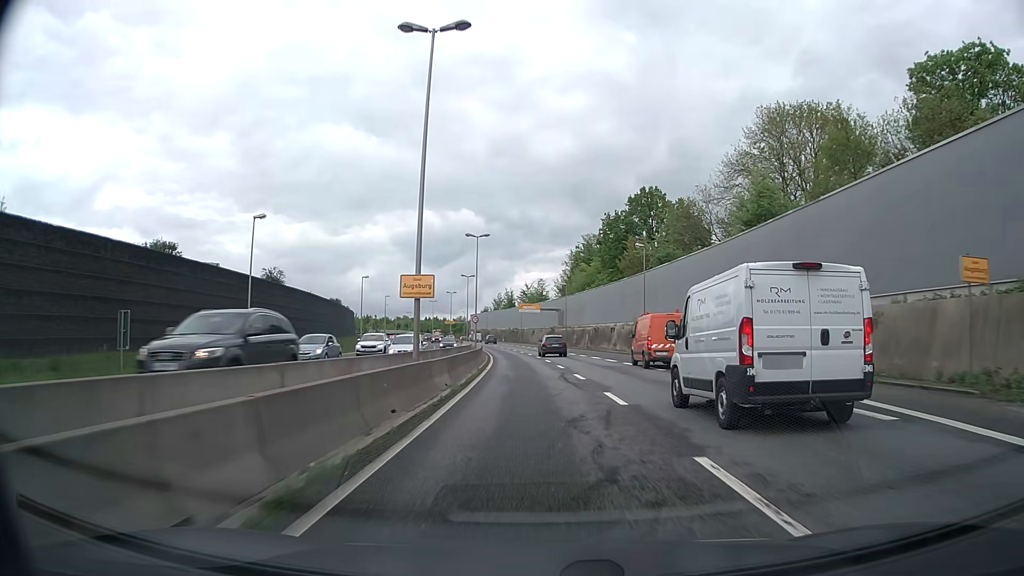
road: trunk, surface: asphalt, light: Day
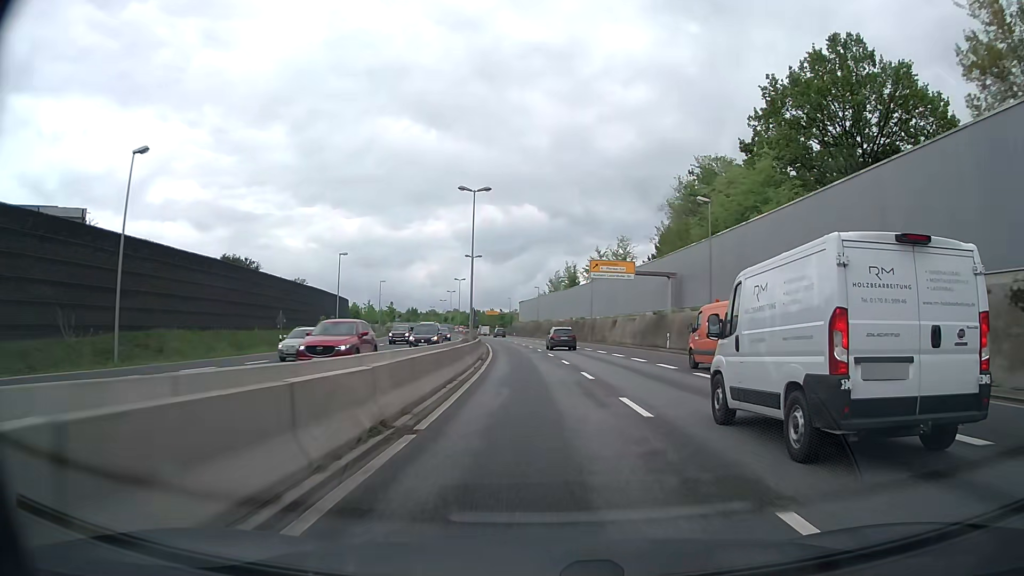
(-2.5, +56.5) m; -5°
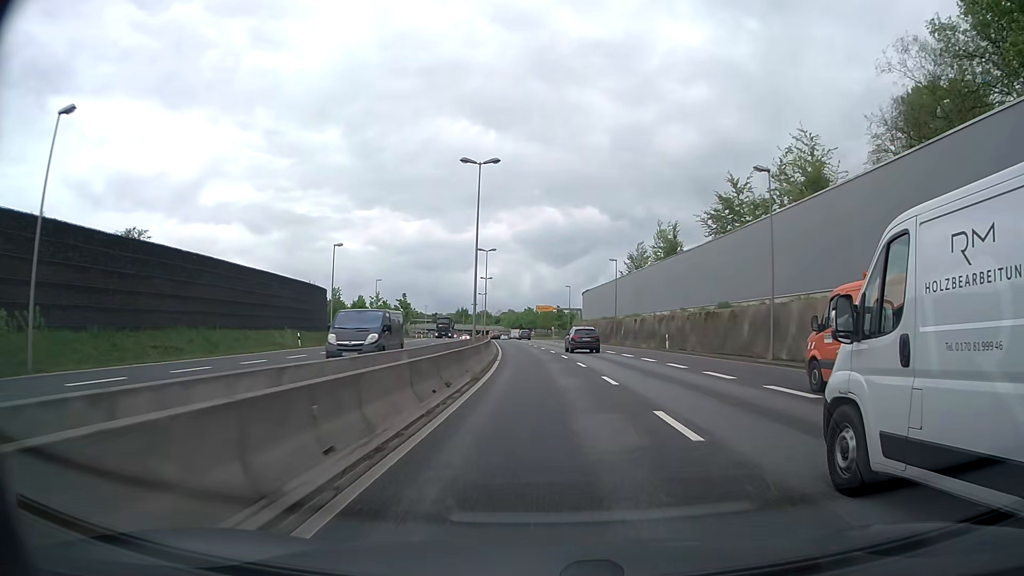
(-1.9, +47.3) m; -5°
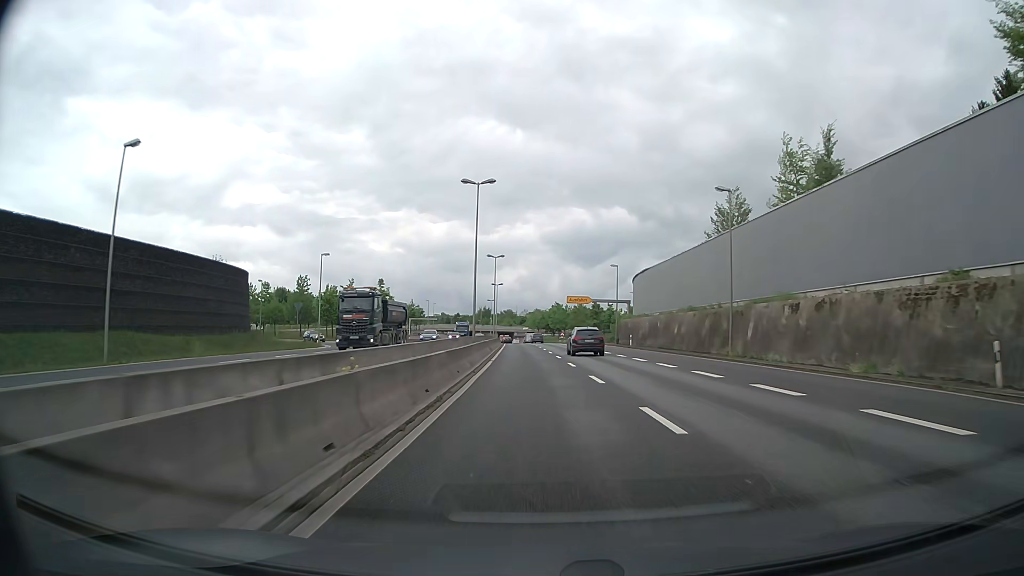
(-0.7, +35.2) m; -2°
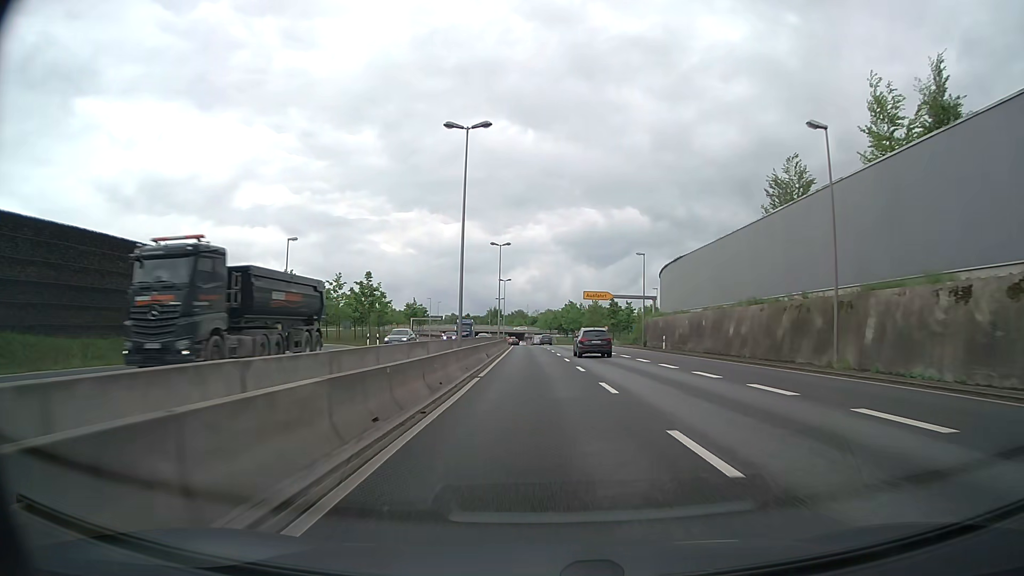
(-0.1, +11.6) m; -1°
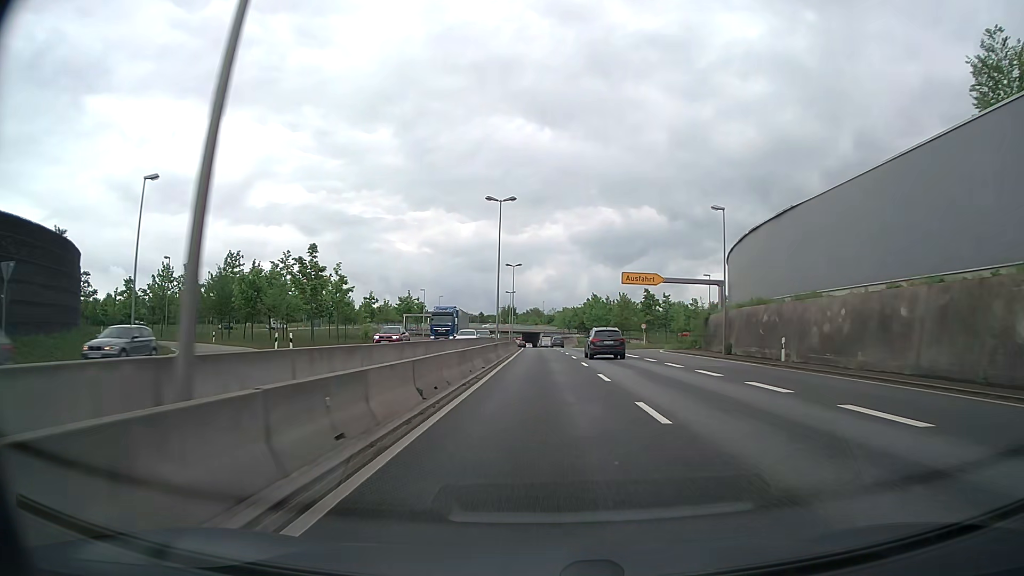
(-0.4, +23.1) m; -2°
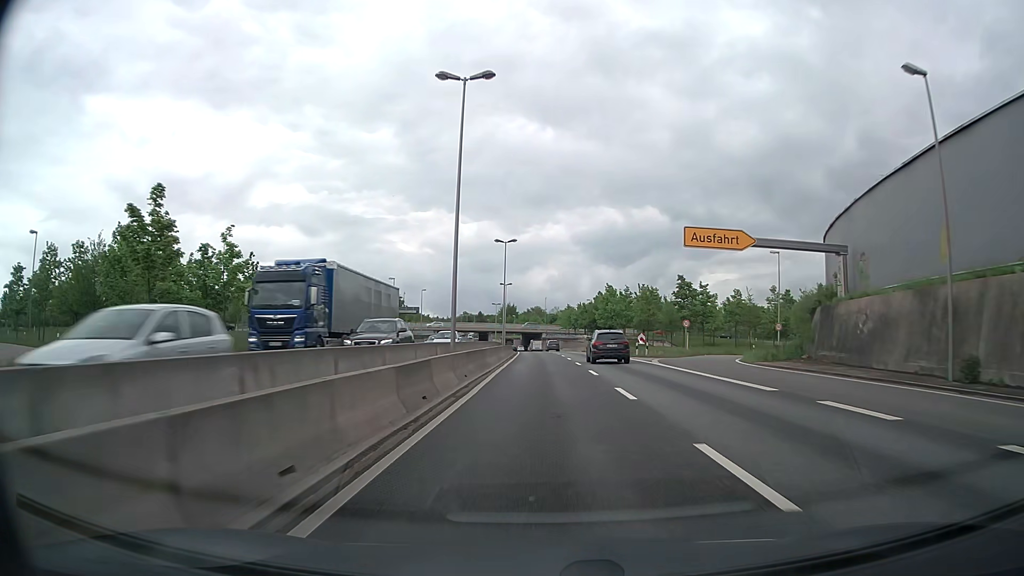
(-0.1, +22.9) m; 0°
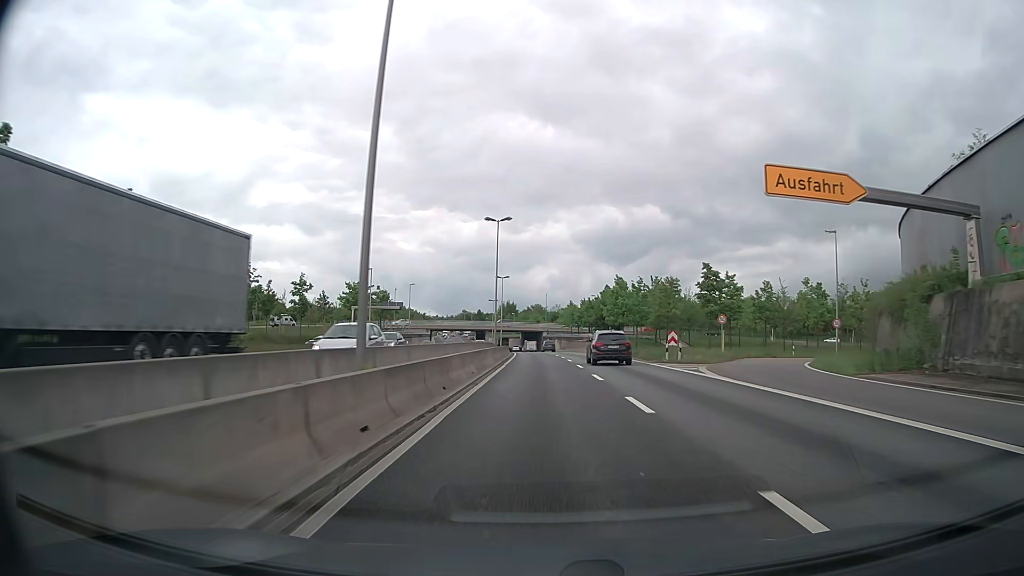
(0.0, +11.4) m; 0°
